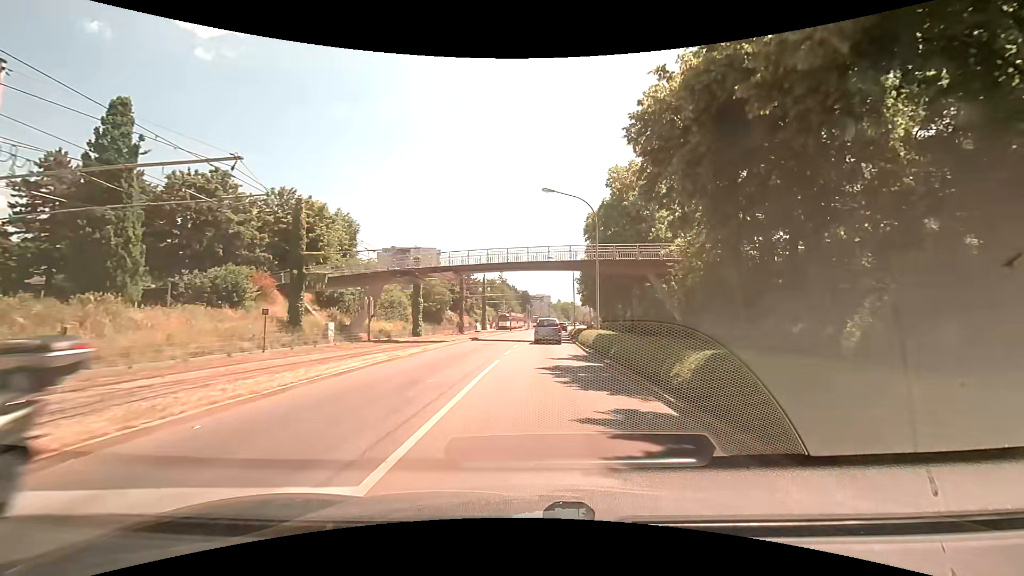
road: tertiary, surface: asphalt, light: Day
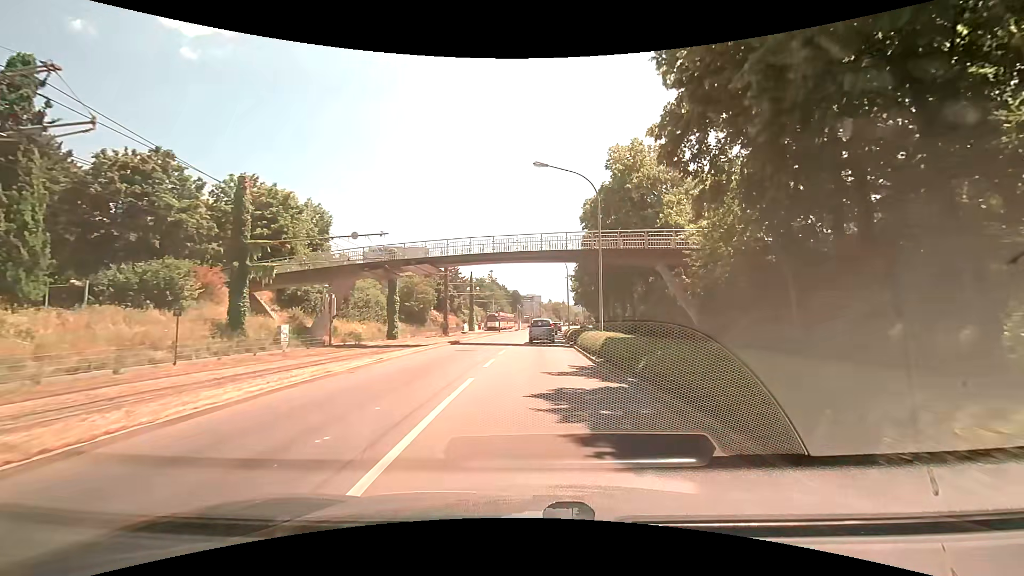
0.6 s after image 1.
(+0.1, +5.4) m; +2°
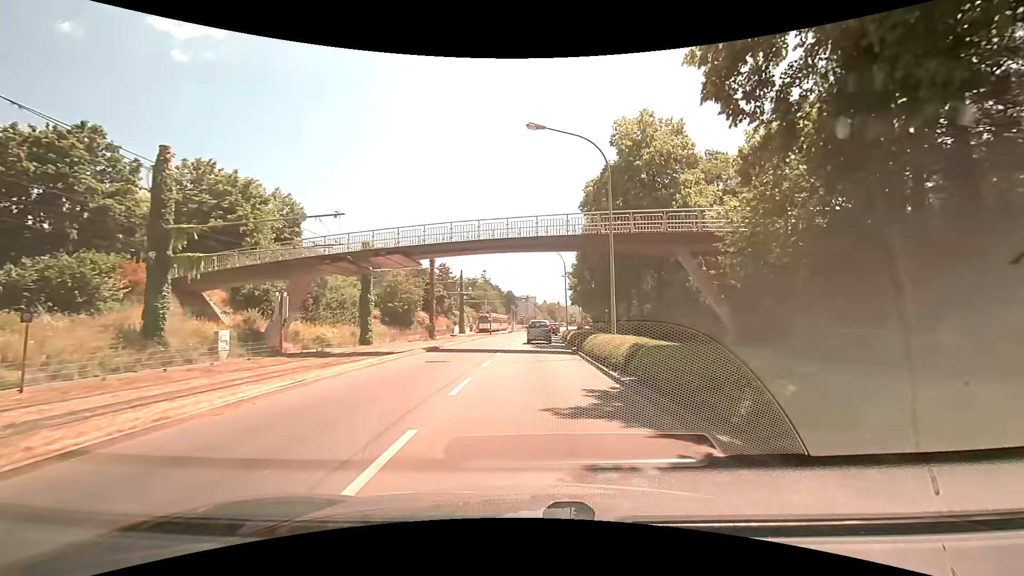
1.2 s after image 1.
(0.0, +5.5) m; +1°
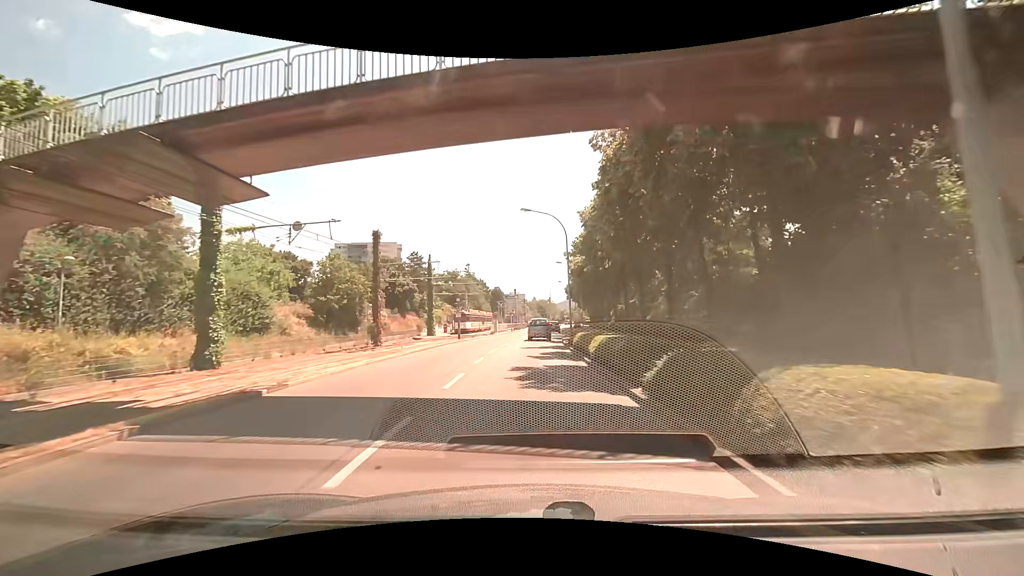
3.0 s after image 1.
(-0.1, +17.3) m; +1°
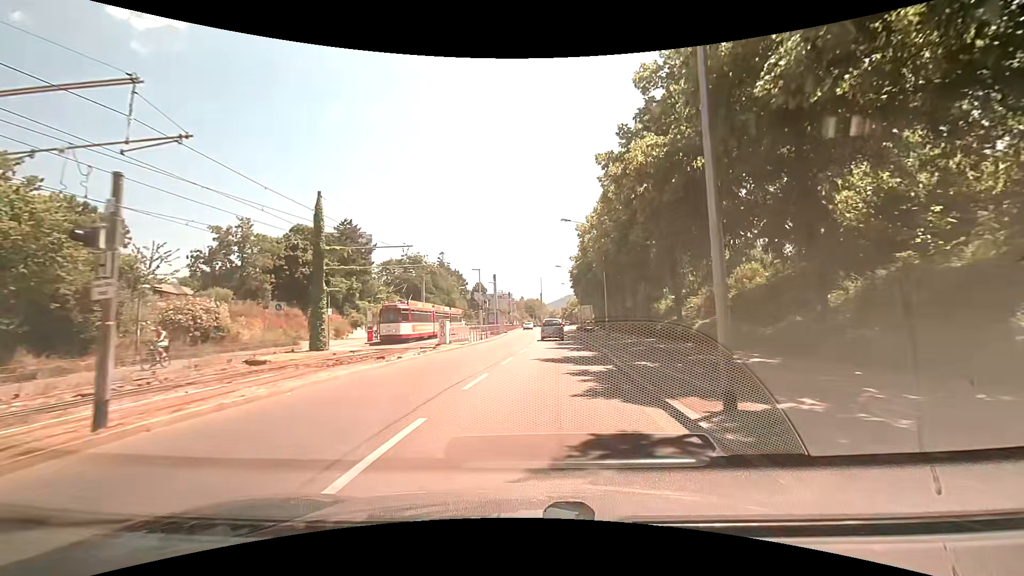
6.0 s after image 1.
(0.0, +30.4) m; +1°
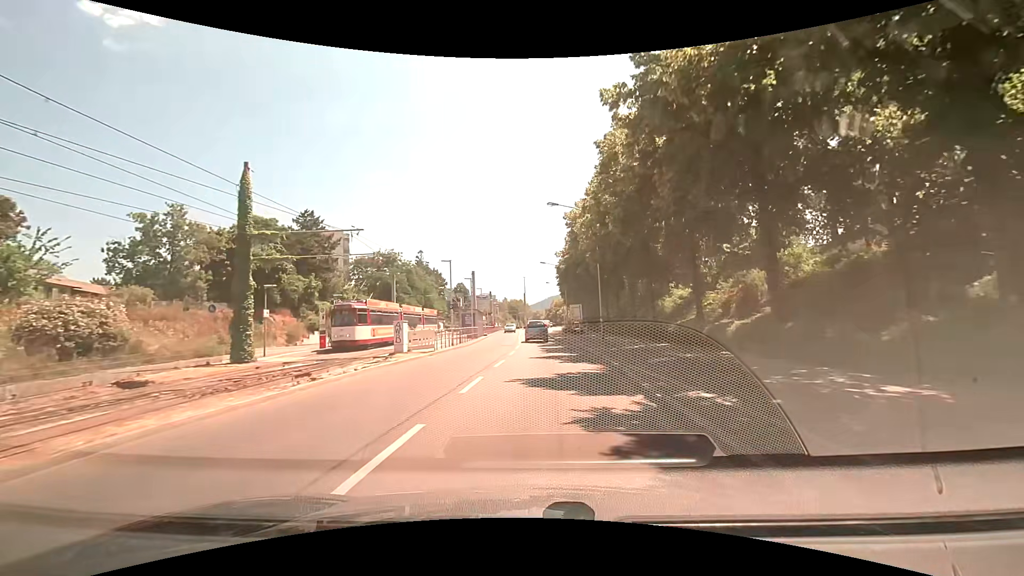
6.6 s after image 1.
(+0.1, +6.2) m; +2°
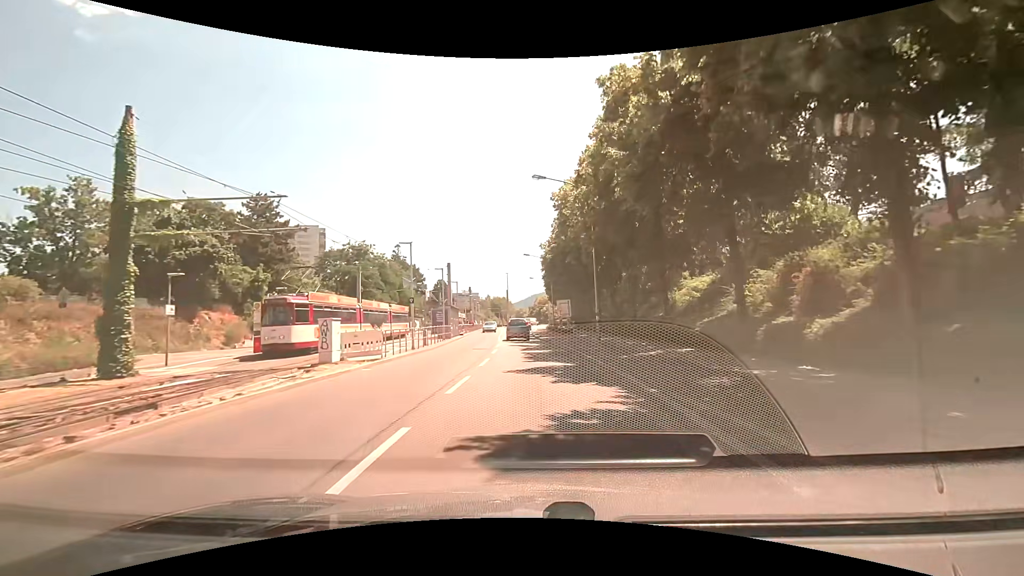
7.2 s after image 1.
(+0.1, +6.2) m; +1°
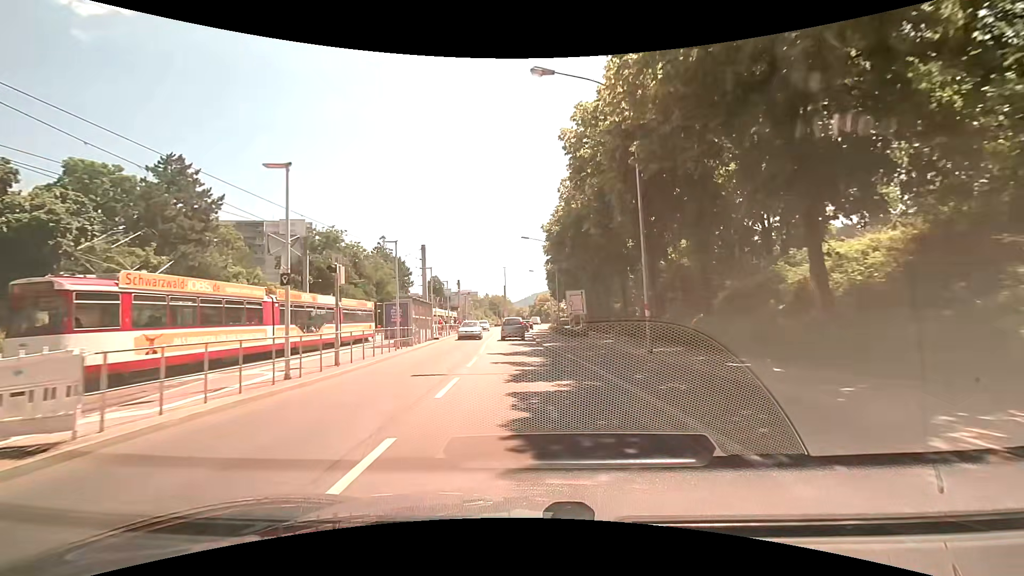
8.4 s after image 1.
(+0.2, +12.5) m; 0°
(0, +10) (0, +20) (-1, +30) (-1, +40) (-1, +50) (0, +60) (0, +70) (+1, +80) (+1, +90) (+1, +100) m
